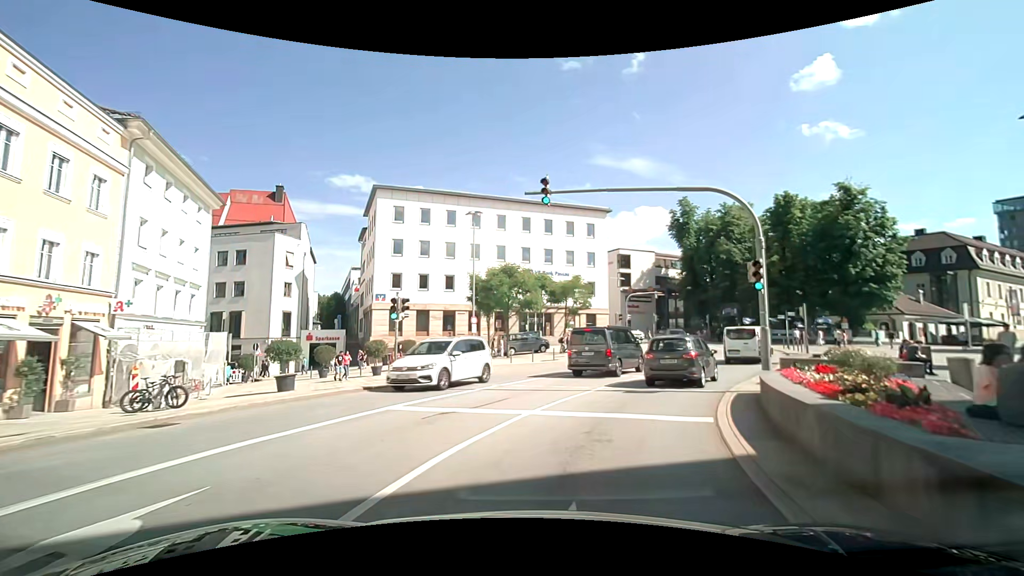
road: primary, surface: asphalt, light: Day
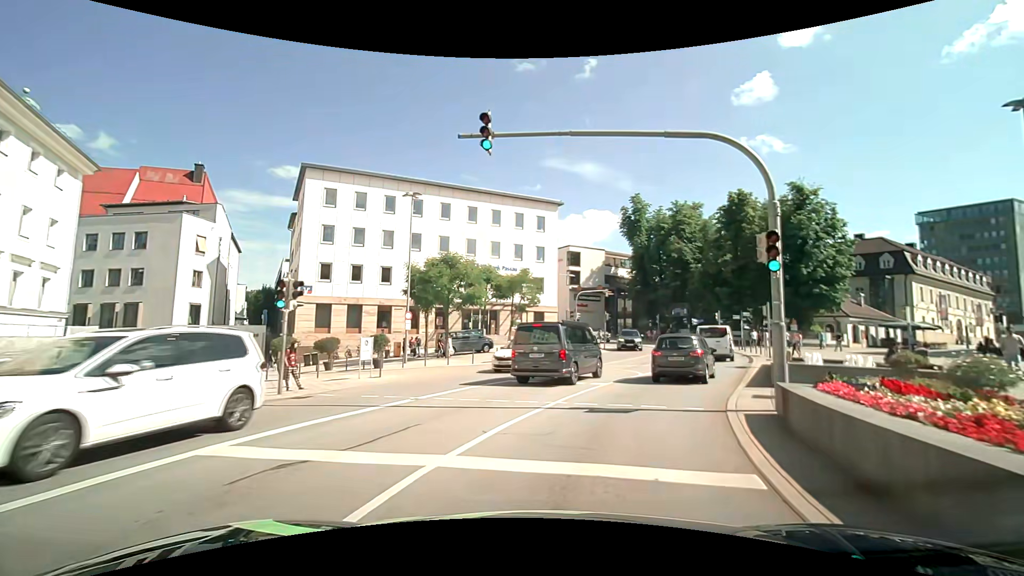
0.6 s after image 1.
(+0.3, +4.3) m; +7°
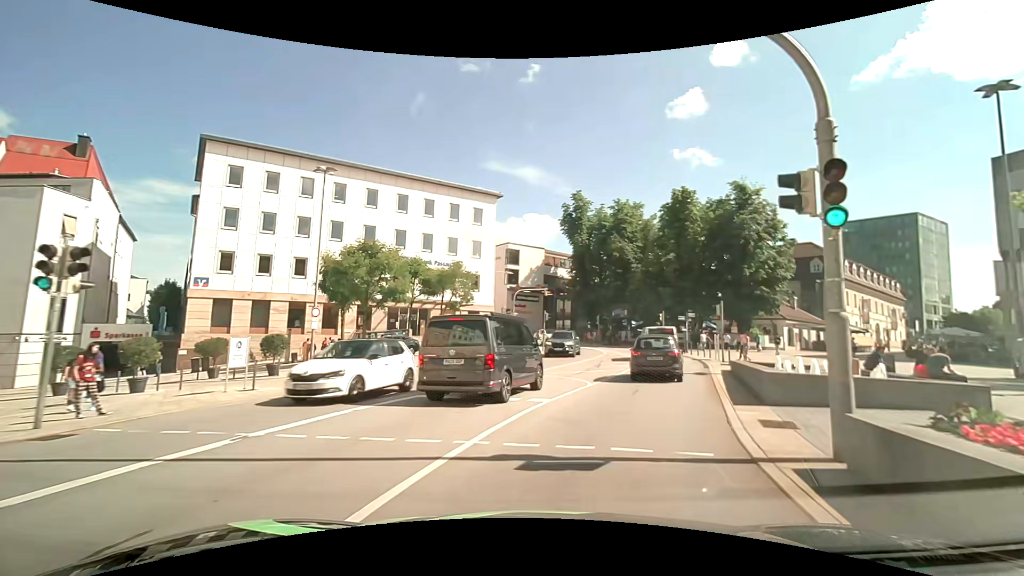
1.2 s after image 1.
(+0.3, +4.4) m; +7°
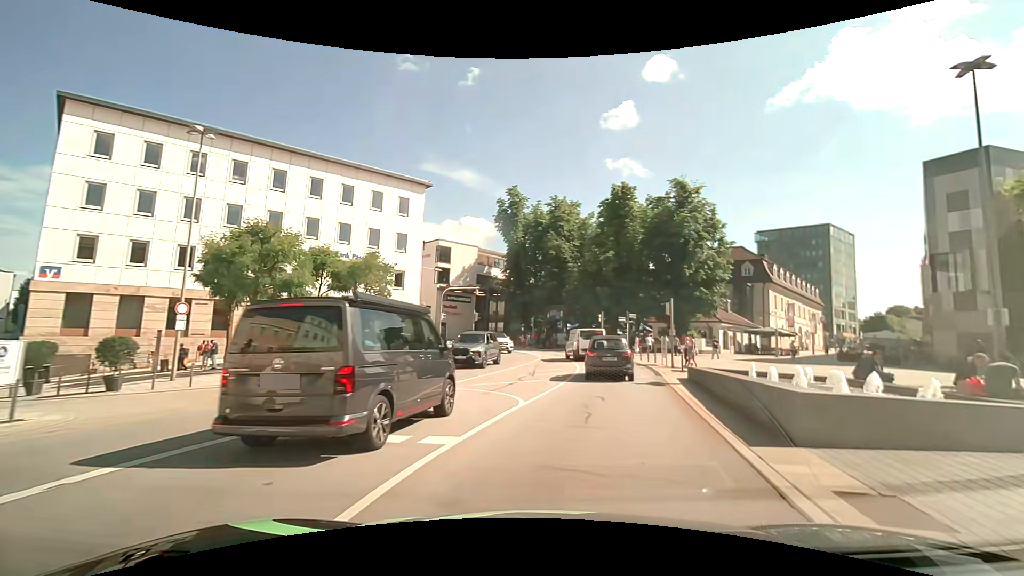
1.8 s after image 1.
(+0.2, +4.6) m; +7°
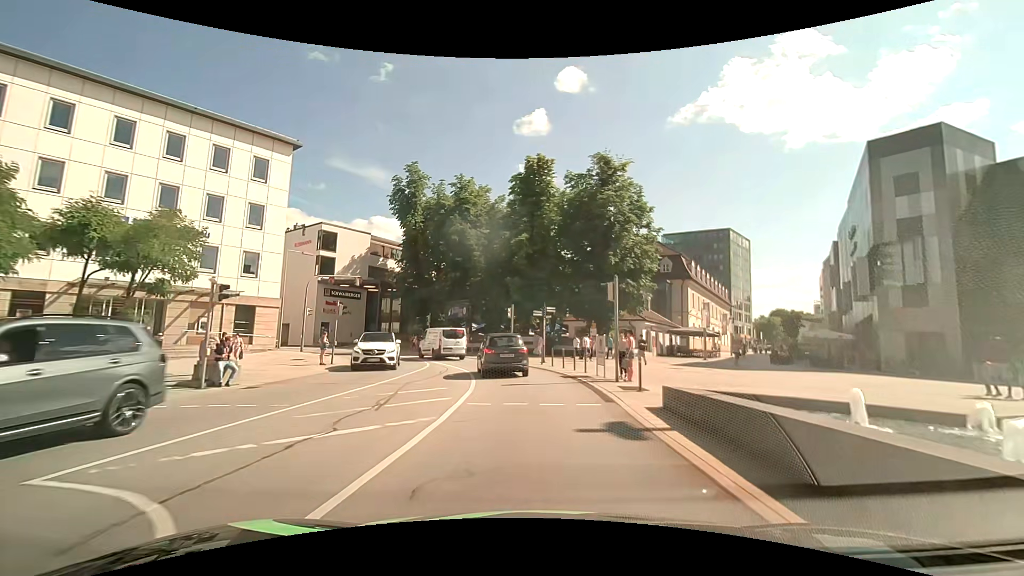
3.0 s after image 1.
(+1.1, +9.4) m; +11°
